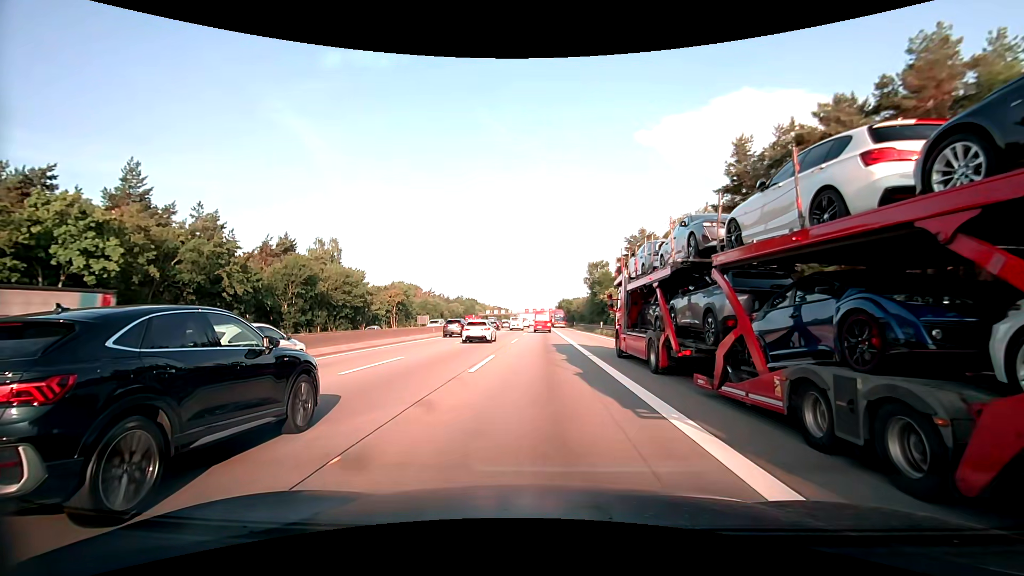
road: motorway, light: Day
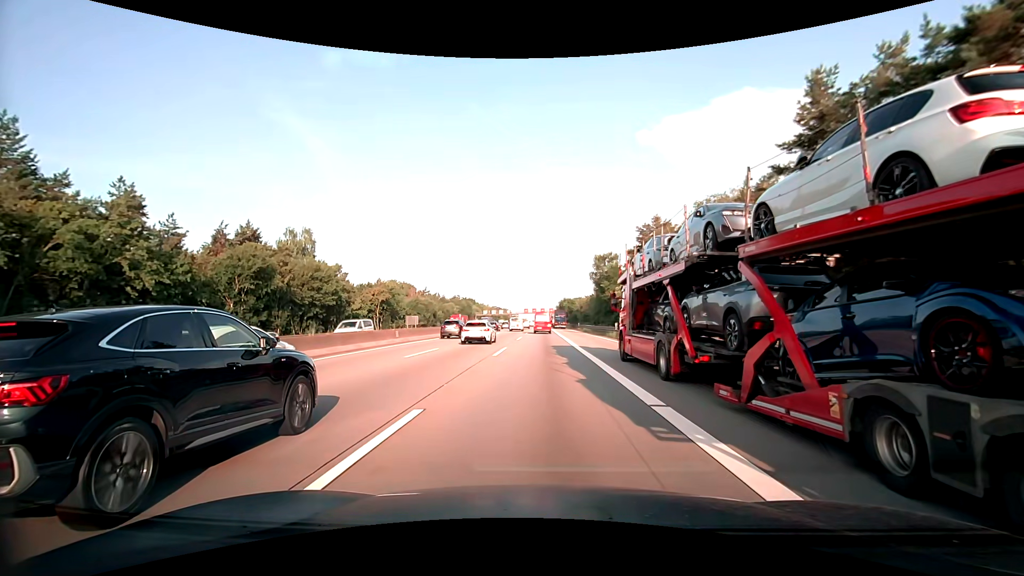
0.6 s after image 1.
(0.0, +11.6) m; 0°
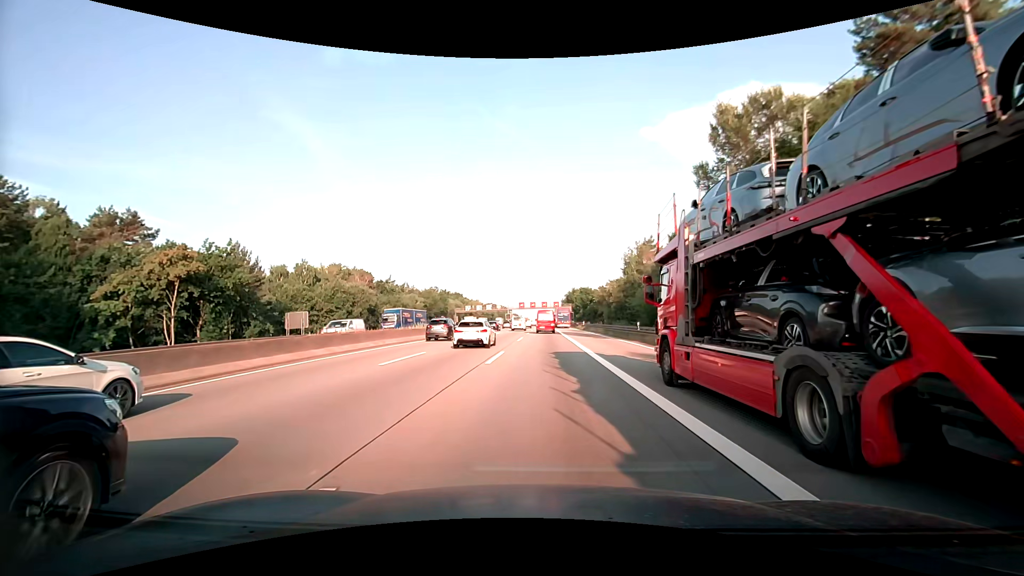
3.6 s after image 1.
(-0.5, +57.9) m; -1°
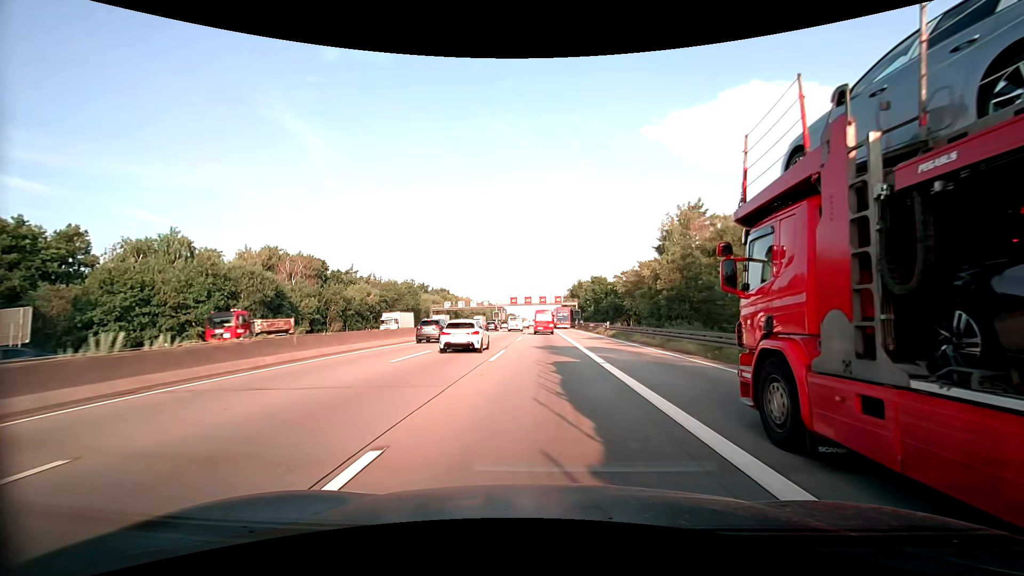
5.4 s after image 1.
(+0.1, +34.8) m; +1°
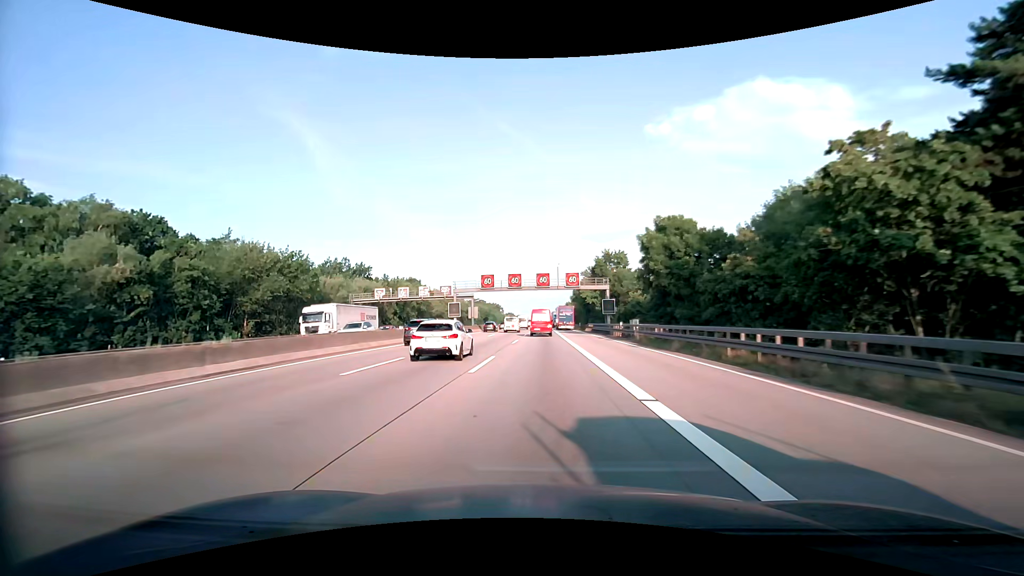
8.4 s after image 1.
(0.0, +58.2) m; 0°
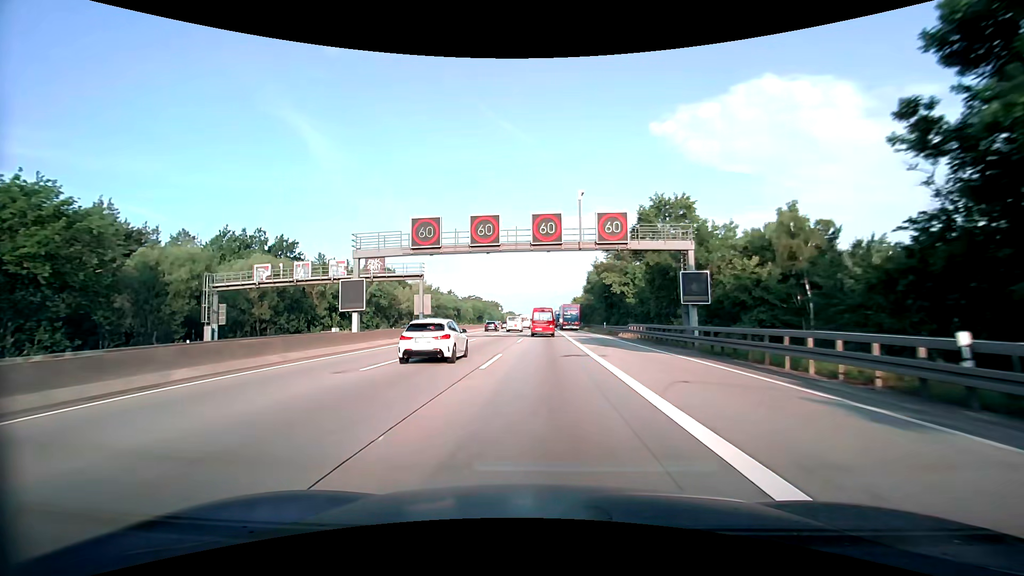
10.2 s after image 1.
(-0.1, +35.0) m; -1°
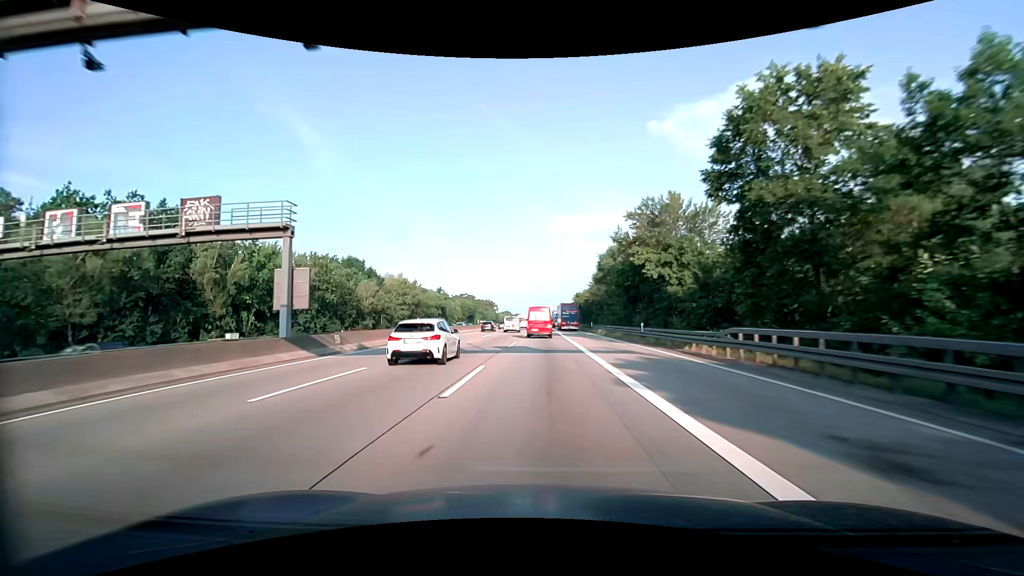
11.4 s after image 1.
(+0.1, +23.4) m; +1°
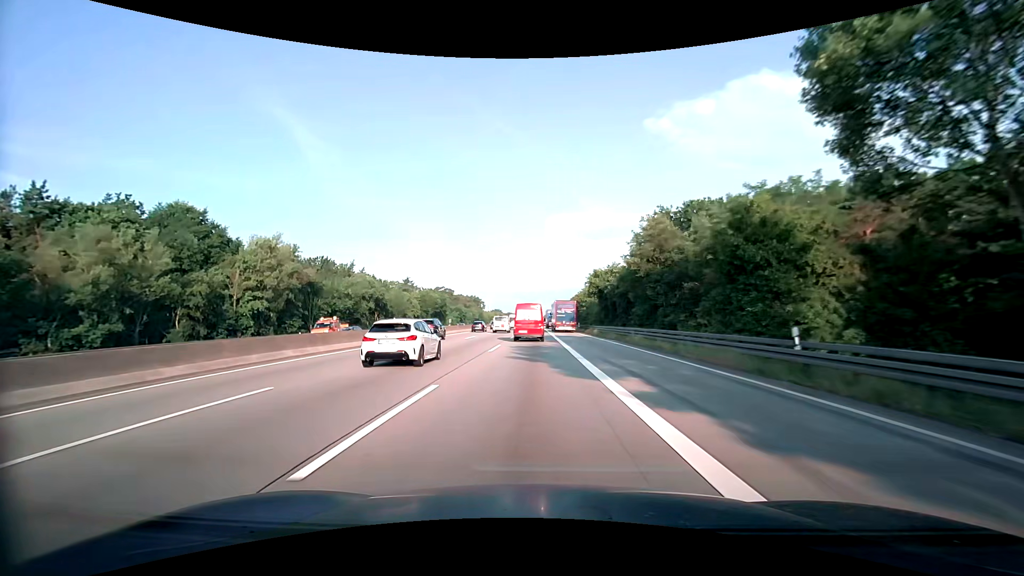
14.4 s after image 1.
(-0.1, +58.5) m; 0°
(0, +10) (0, +20) (0, +30) (0, +40) (+1, +50) (+1, +60) (+1, +70) (+2, +80) (+2, +90) (+2, +100) m
